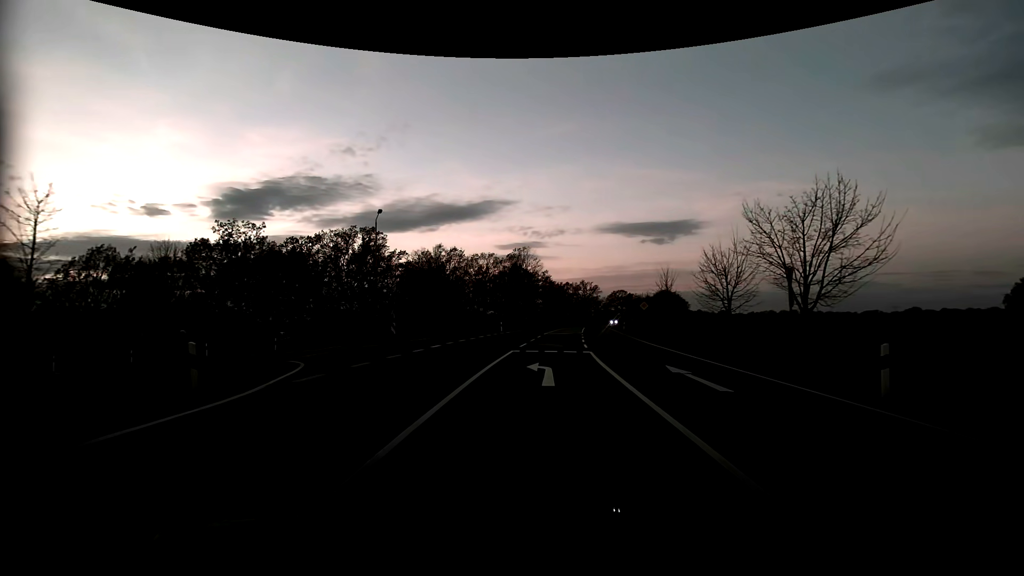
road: primary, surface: asphalt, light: Dusk
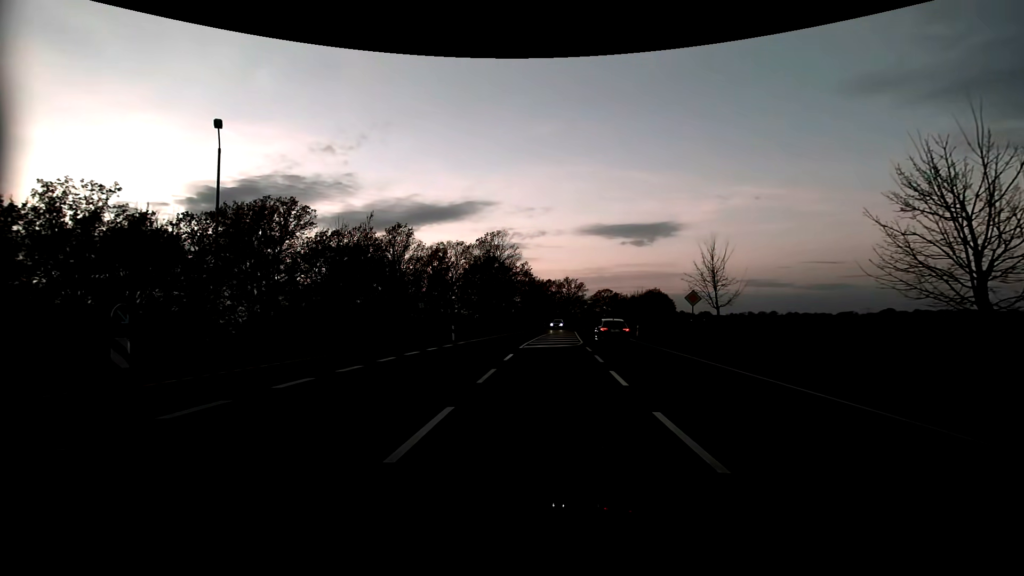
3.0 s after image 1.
(+0.3, +17.6) m; +3°
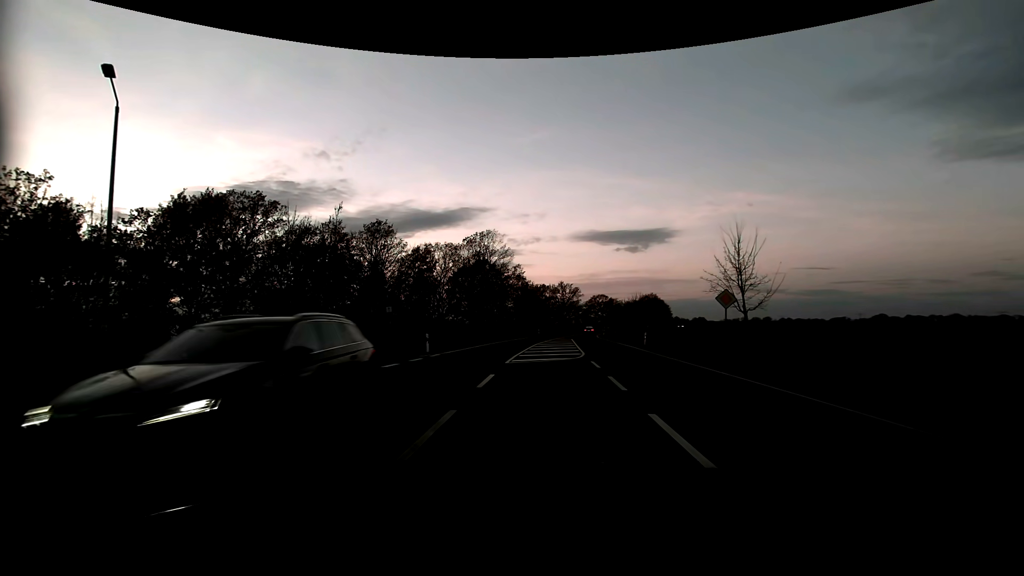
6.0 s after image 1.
(0.0, +5.3) m; -1°
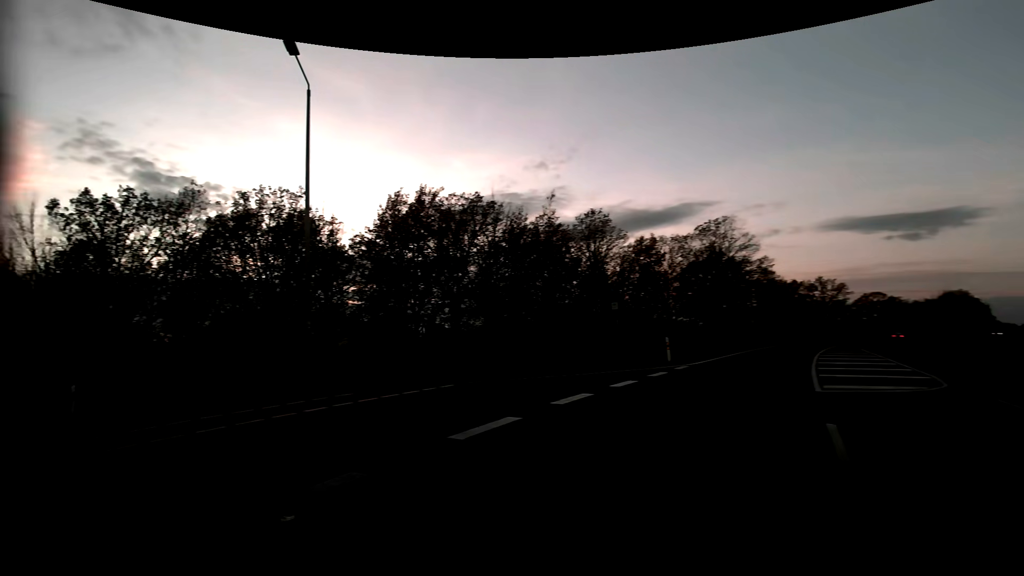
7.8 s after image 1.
(-1.0, +5.9) m; -25°
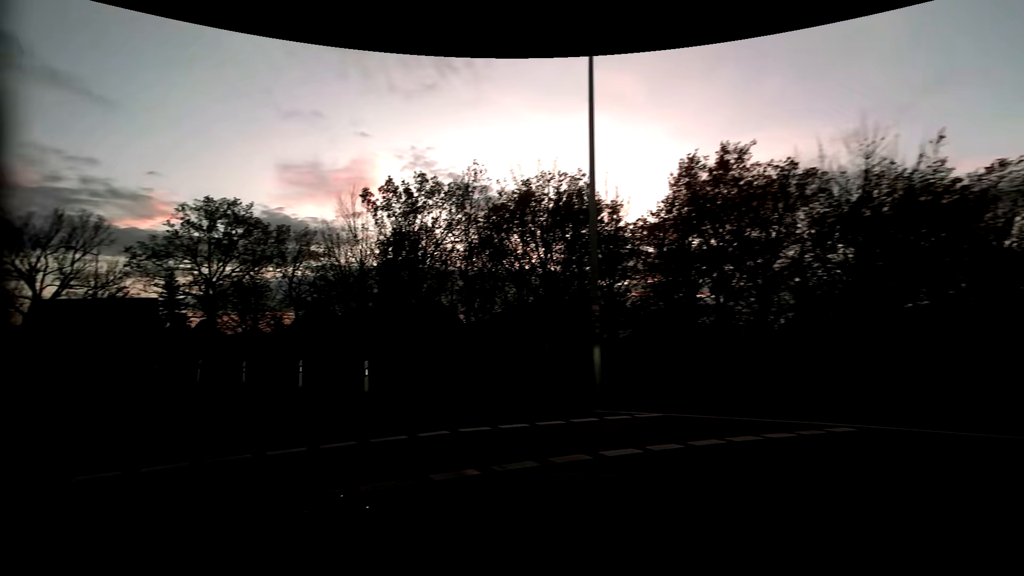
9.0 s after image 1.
(-1.4, +5.1) m; -30°
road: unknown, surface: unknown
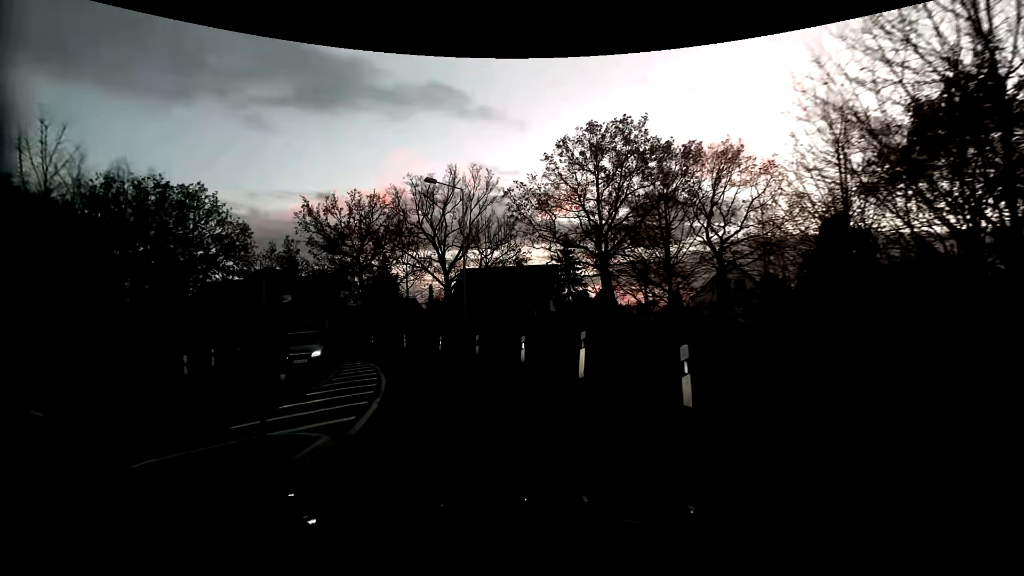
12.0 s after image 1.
(-8.6, +15.6) m; -42°
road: unclassified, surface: asphalt
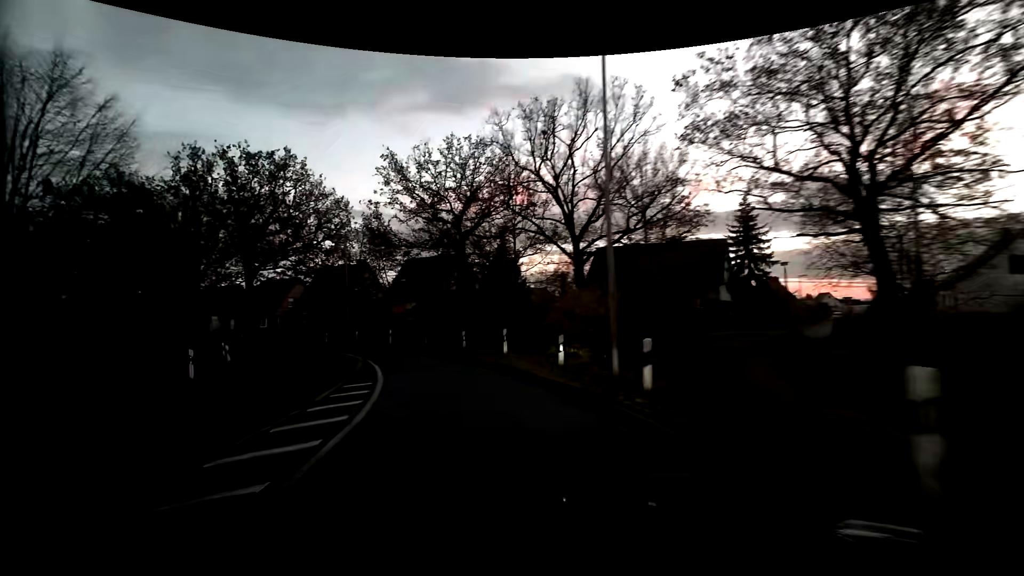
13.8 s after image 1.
(-1.7, +13.3) m; -15°
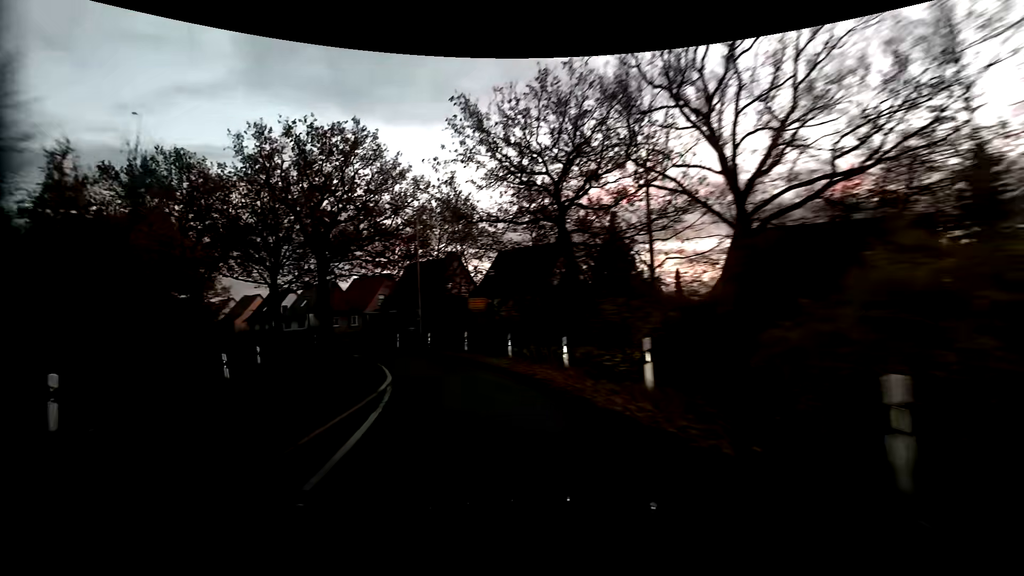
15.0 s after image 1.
(-1.0, +9.1) m; -13°
(-1, +10) (-4, +19) (-9, +28) (-15, +36) (-22, +43) (-30, +49) (-38, +55) (-46, +62) (-53, +68) (-61, +74) m
